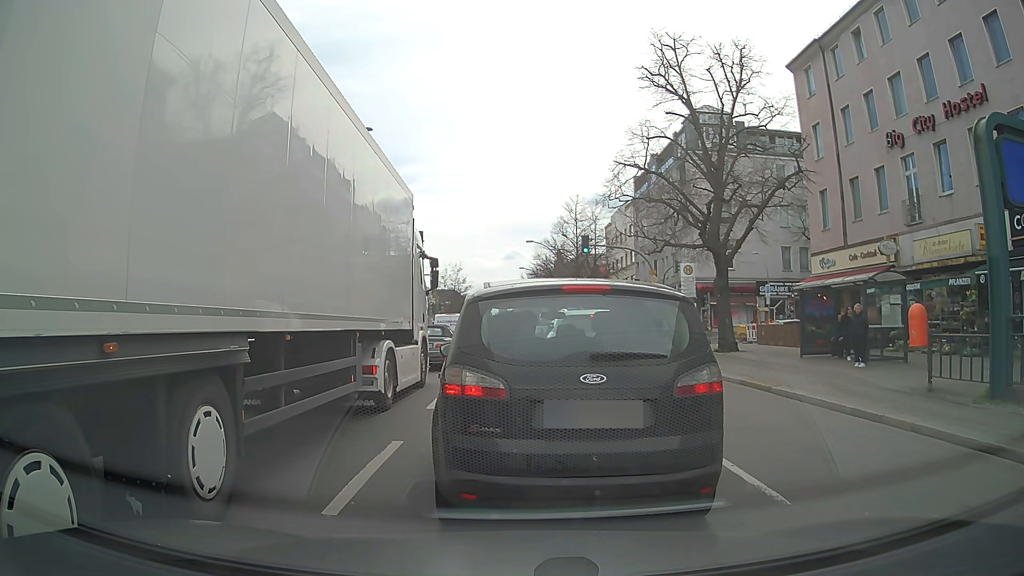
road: primary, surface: asphalt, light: Day
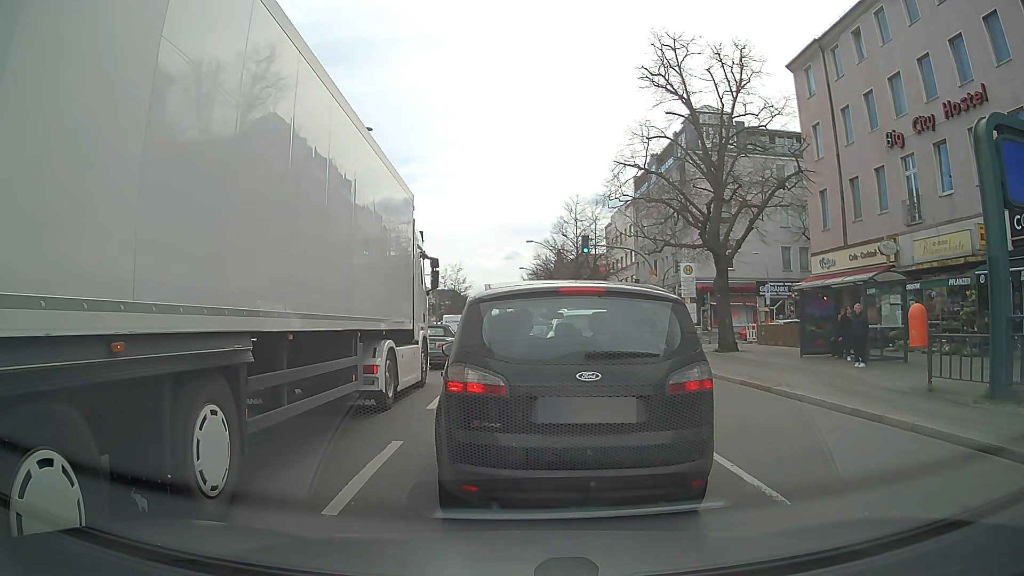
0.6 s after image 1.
(0.0, 0.0) m; 0°
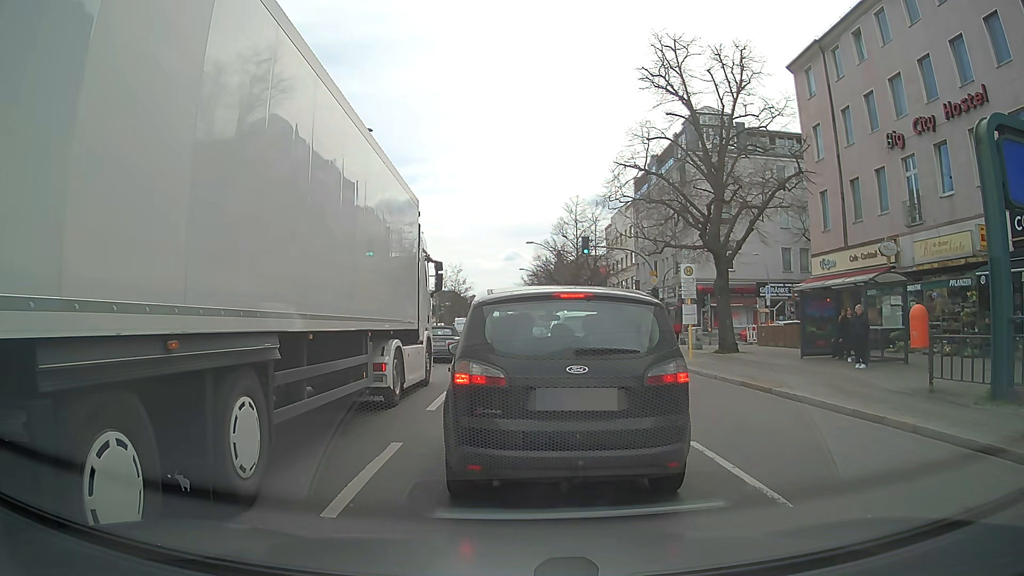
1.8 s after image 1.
(0.0, 0.0) m; 0°
(0, +10) (-1, +20) (-2, +30) (-2, +40) (-3, +50) (-4, +60) (-5, +70) (-6, +80) (-7, +90) (-8, +100) m
